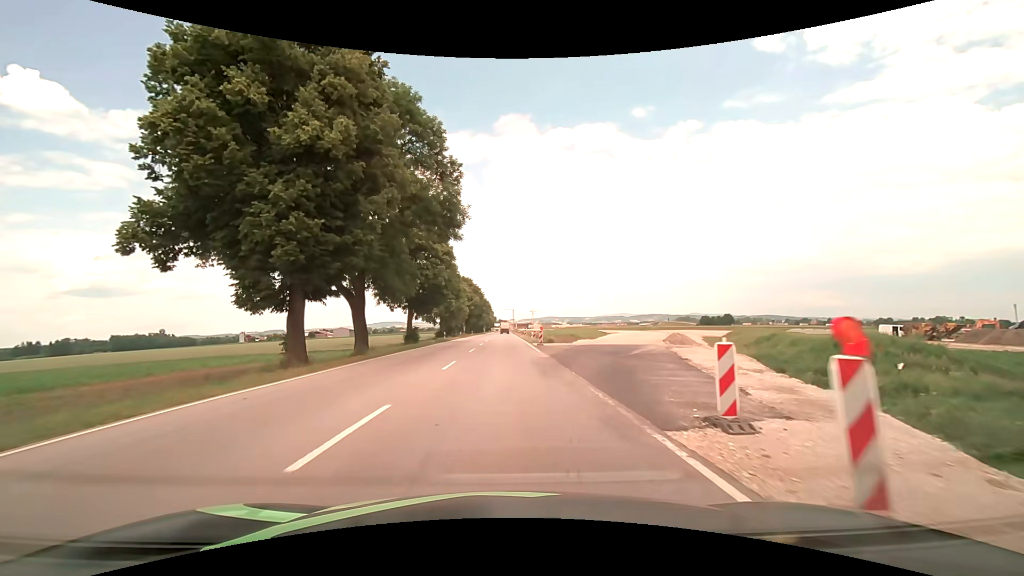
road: unclassified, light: Day
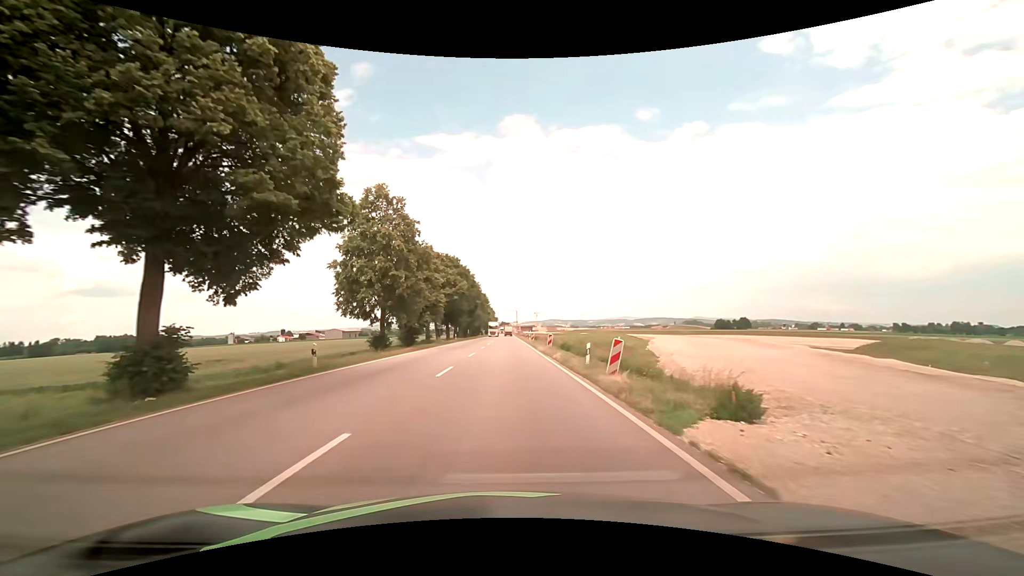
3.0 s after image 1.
(-0.1, +38.1) m; -1°
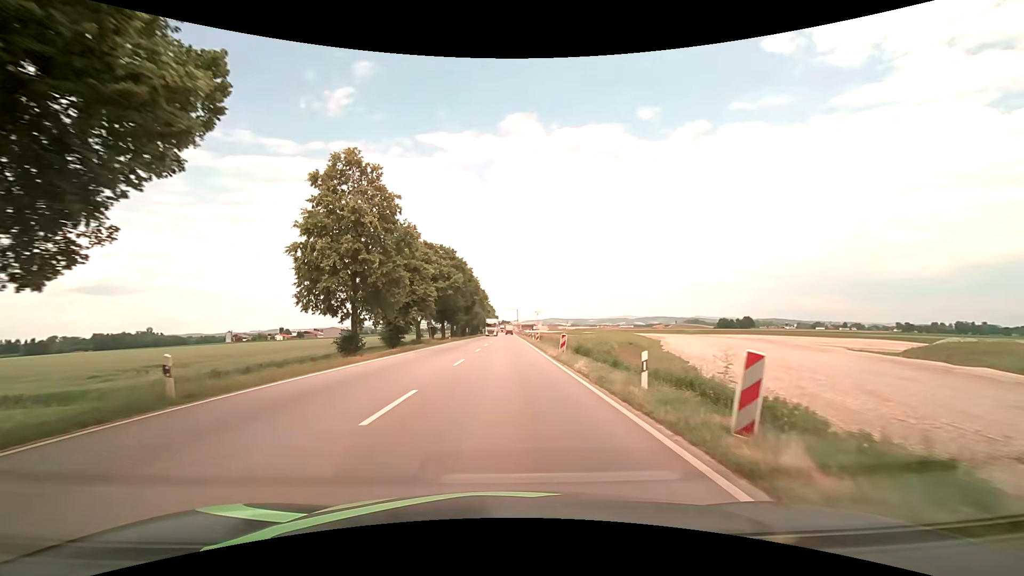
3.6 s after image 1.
(0.0, +7.6) m; 0°
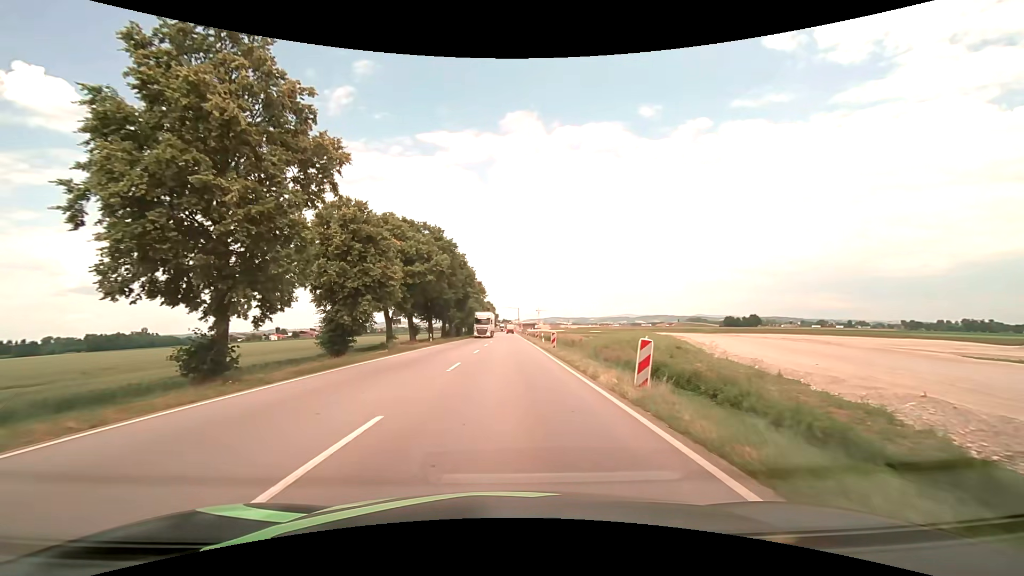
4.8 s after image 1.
(0.0, +15.2) m; 0°
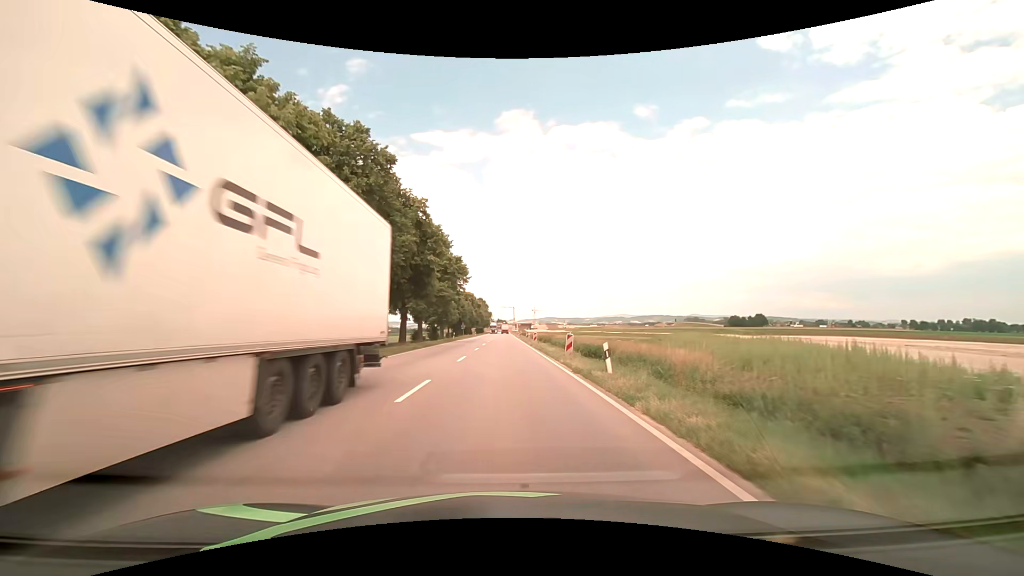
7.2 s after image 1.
(0.0, +30.5) m; 0°
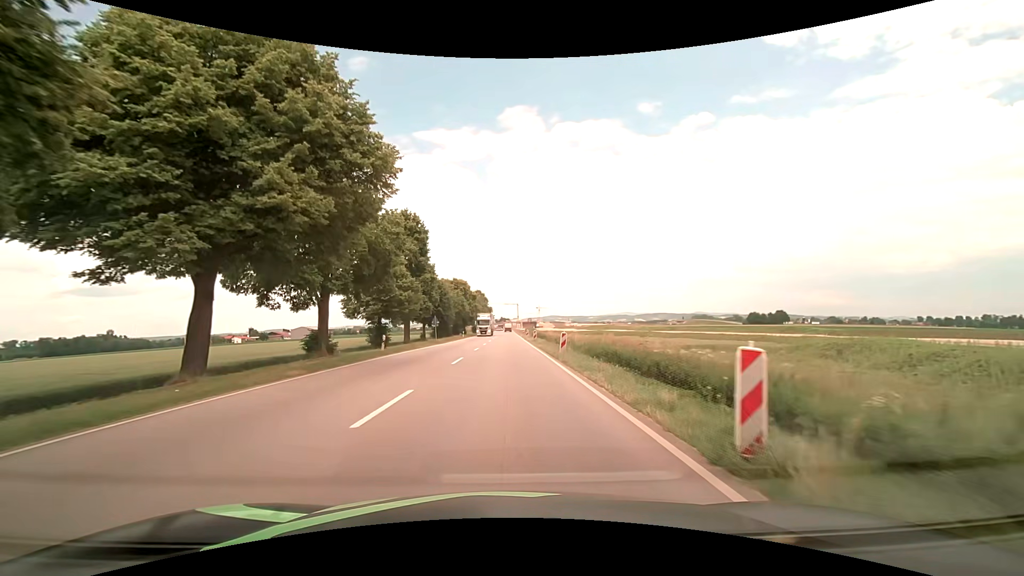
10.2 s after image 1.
(-0.1, +38.2) m; 0°
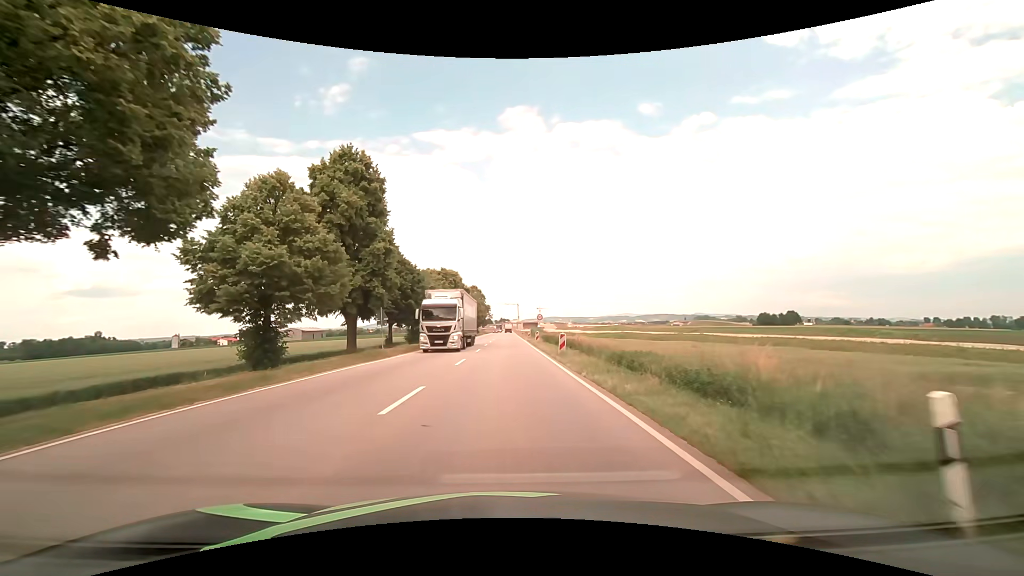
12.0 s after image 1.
(0.0, +23.0) m; 0°
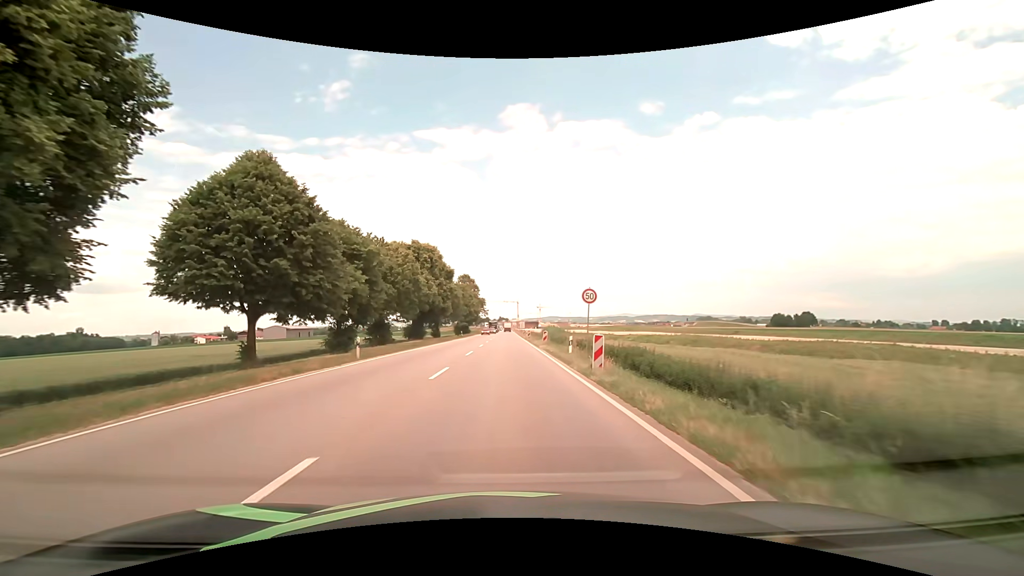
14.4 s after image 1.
(-0.2, +30.7) m; 0°
(0, +10) (0, +20) (0, +30) (0, +40) (0, +50) (0, +60) (0, +70) (0, +80) (0, +90) (0, +100) m
